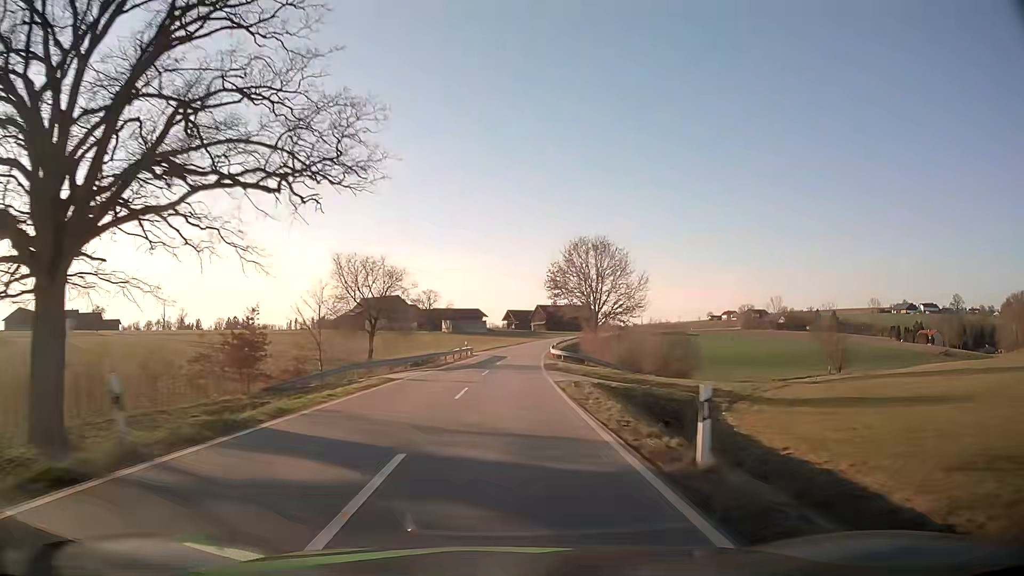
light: Day
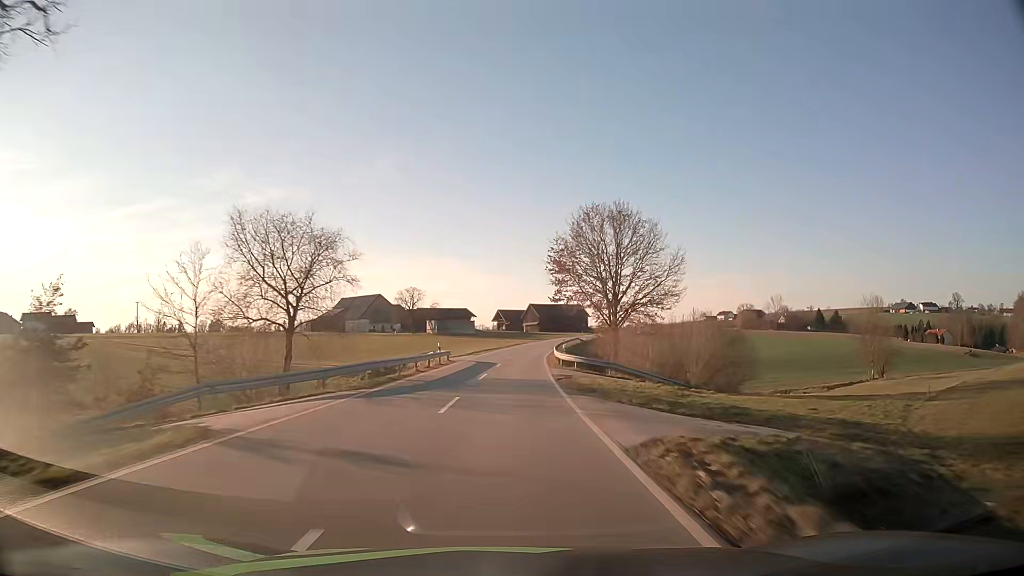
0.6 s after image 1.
(+0.1, +15.6) m; +1°
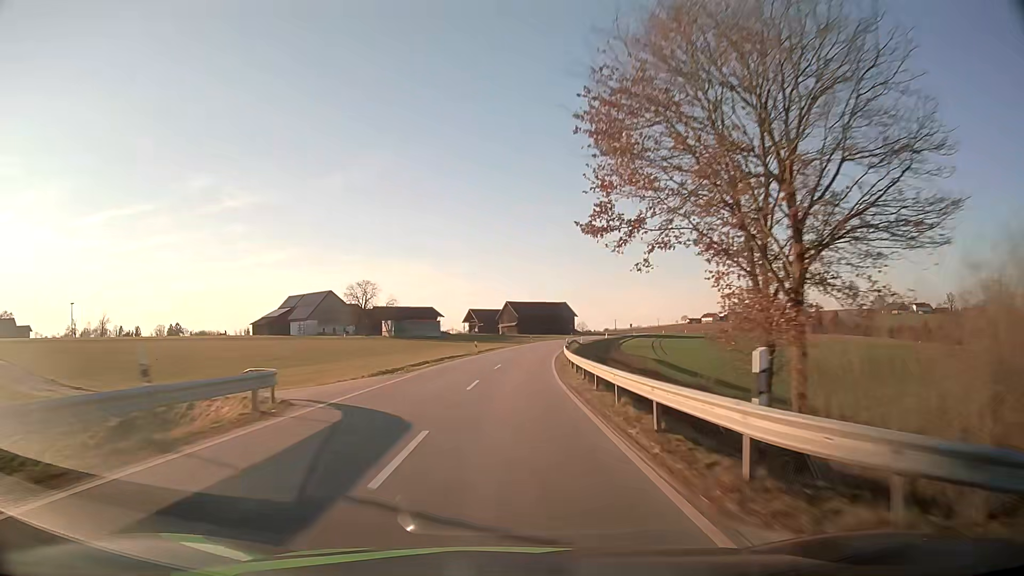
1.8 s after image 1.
(+0.4, +31.2) m; +2°
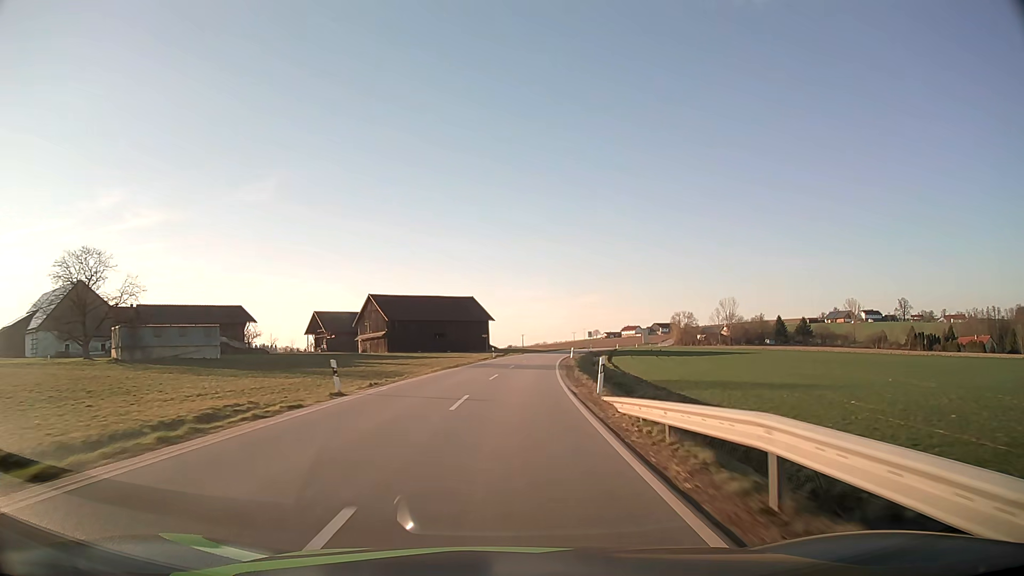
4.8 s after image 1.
(+5.6, +77.4) m; +9°
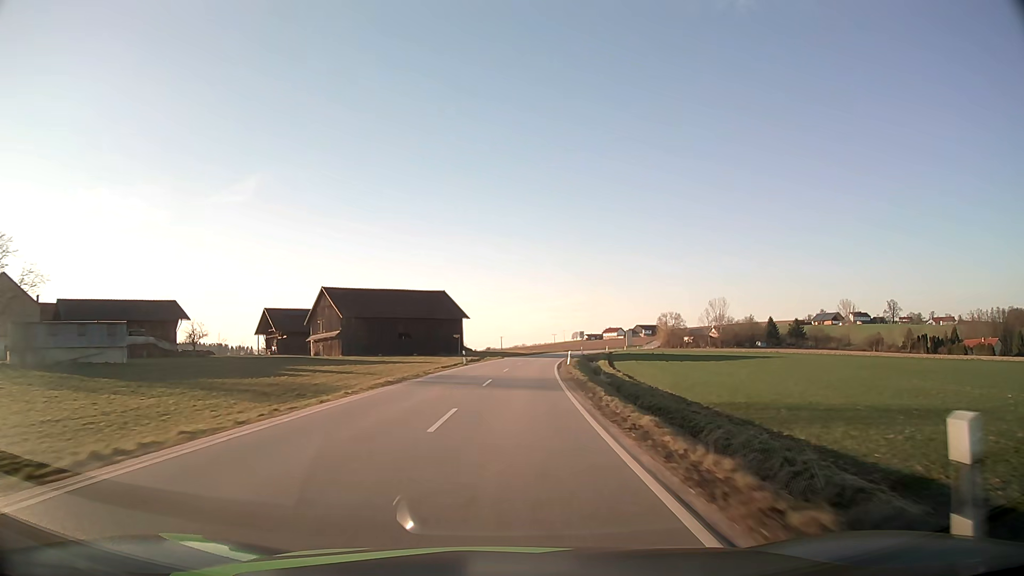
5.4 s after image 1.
(+0.2, +15.4) m; +2°
(0, +10) (0, +20) (+1, +30) (+2, +40) (+3, +50) (+4, +60) (+5, +70) (+6, +80) (+8, +90) (+10, +99) m
